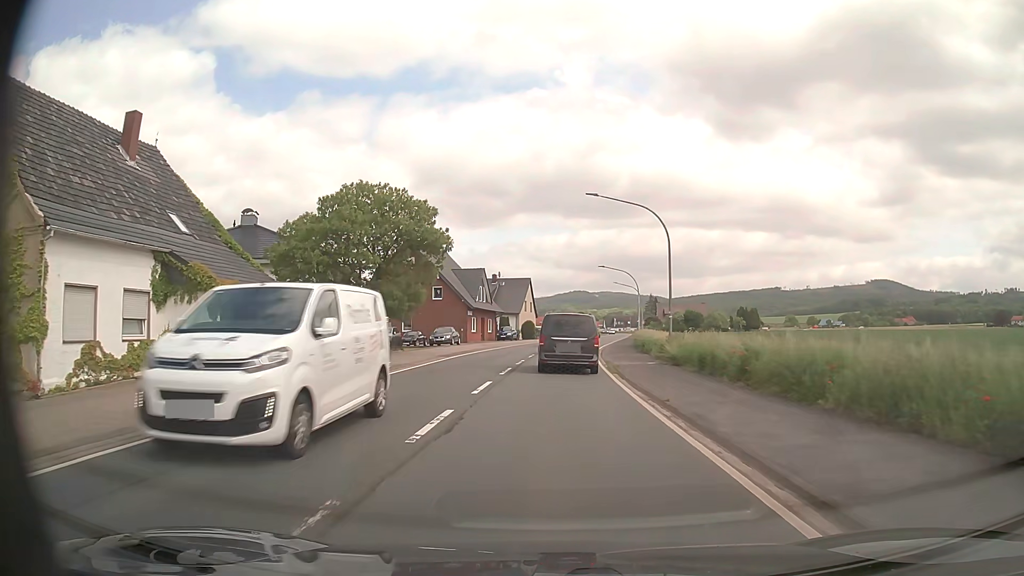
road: primary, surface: asphalt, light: Day
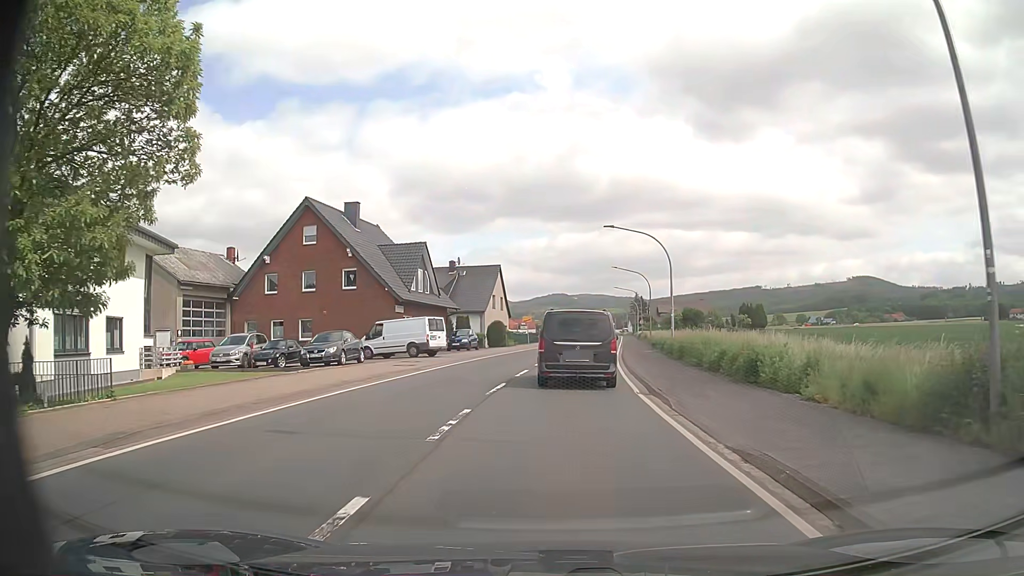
(+0.1, +23.7) m; +1°
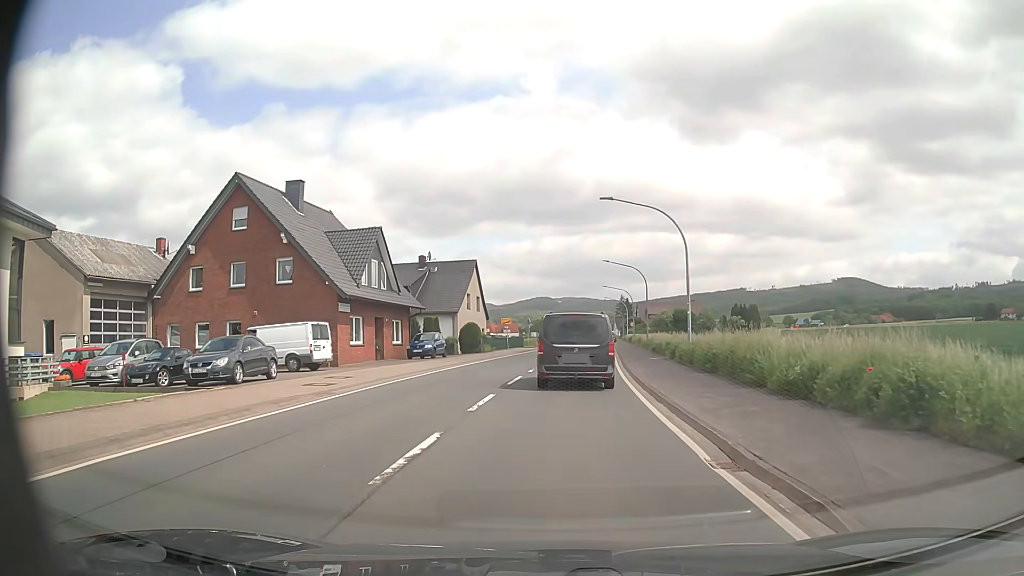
(+0.1, +8.4) m; +1°
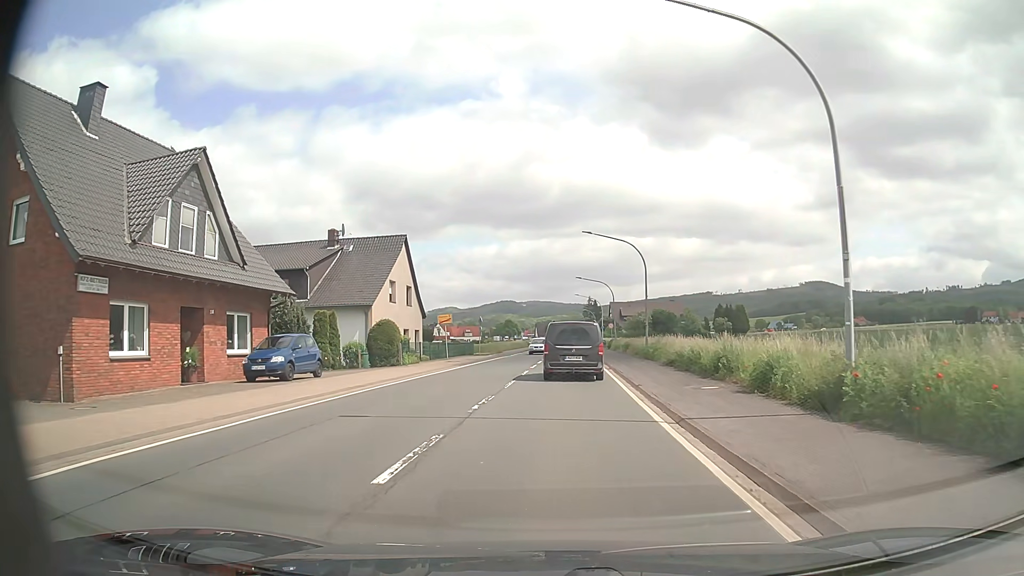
(+0.7, +18.2) m; +4°
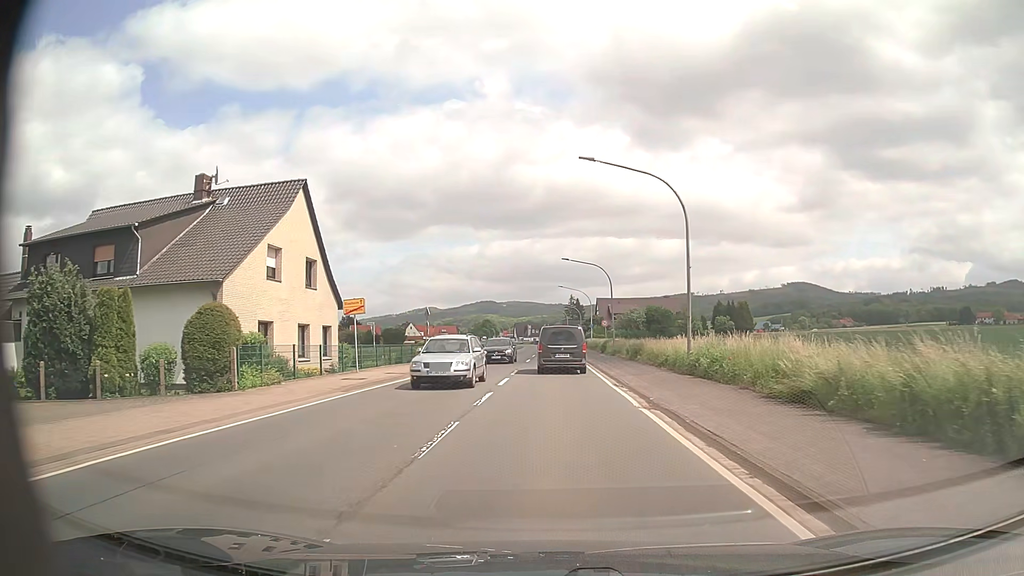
(+0.2, +17.3) m; +2°
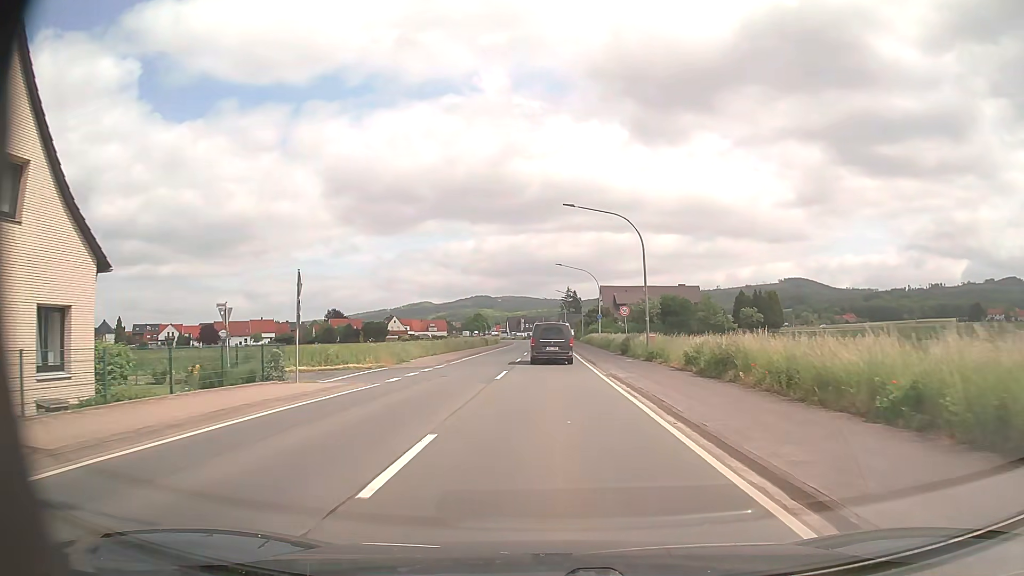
(+0.2, +20.5) m; 0°
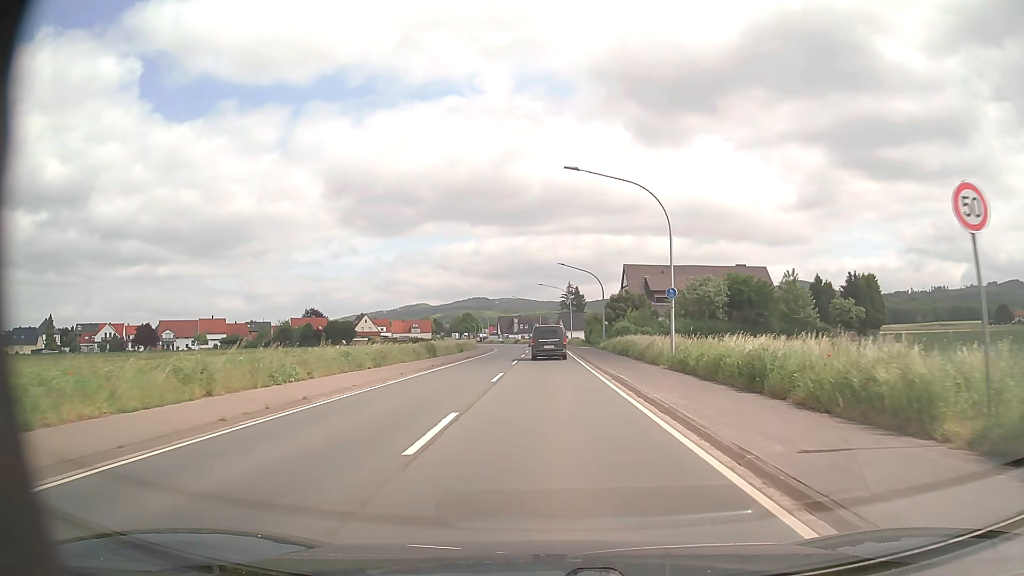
(+0.1, +37.2) m; 0°
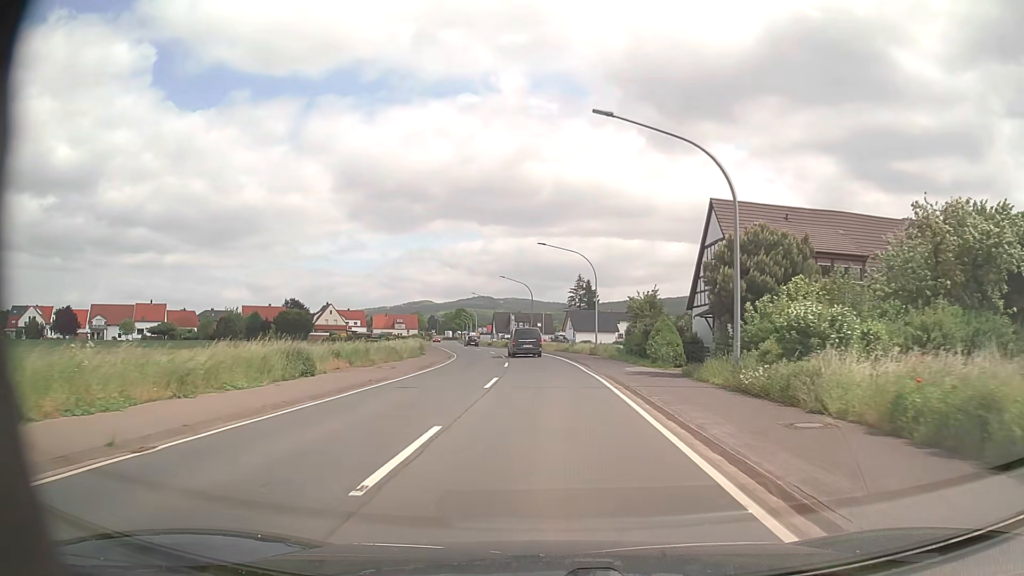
(-0.1, +38.7) m; 0°
(0, +10) (0, +20) (-1, +30) (-1, +40) (-2, +50) (-3, +60) (-5, +70) (-7, +79) (-9, +89) (-12, +99) m
